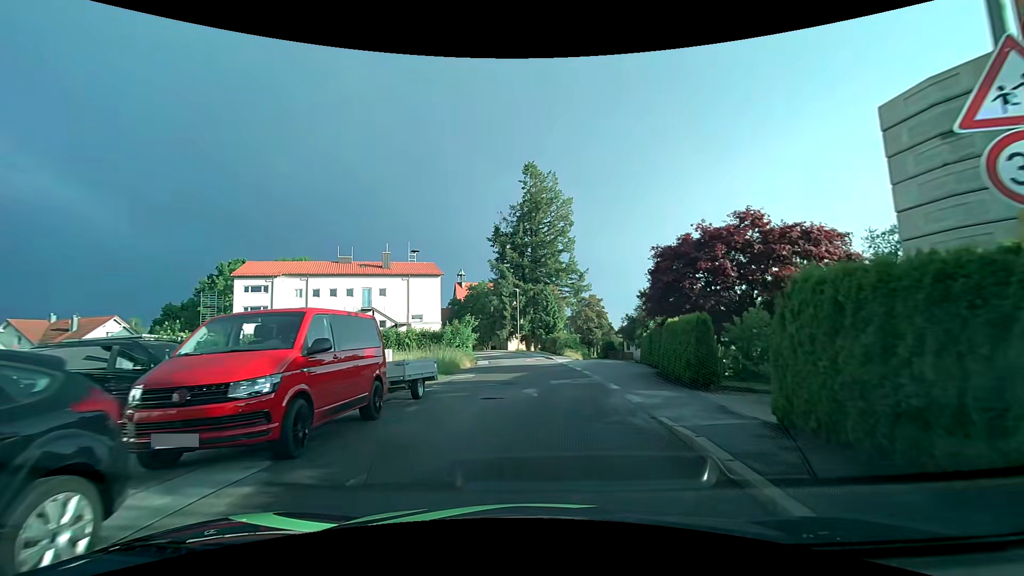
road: residential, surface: asphalt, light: Day
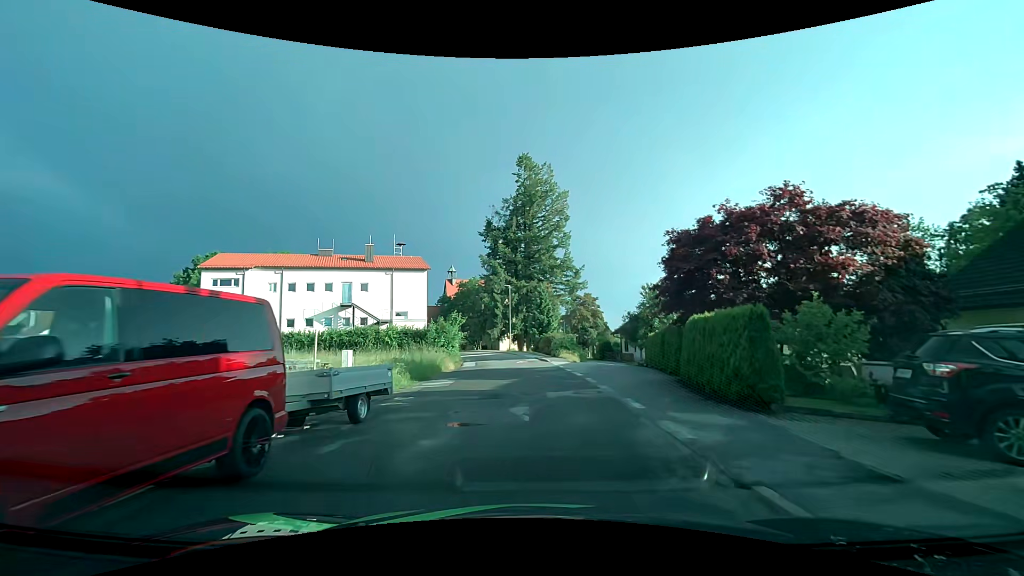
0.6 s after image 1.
(0.0, +3.8) m; 0°
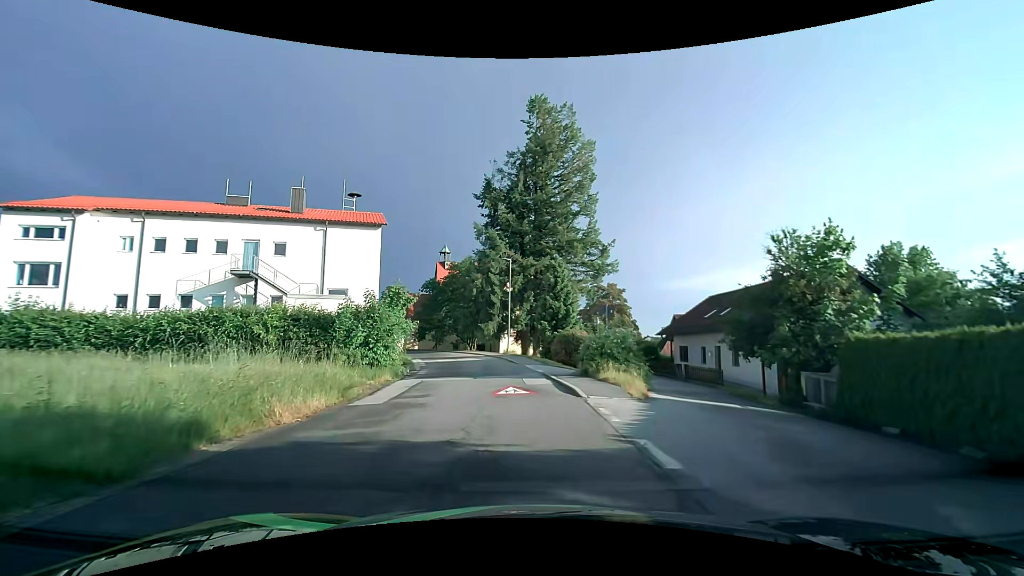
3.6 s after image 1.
(+0.4, +19.5) m; 0°
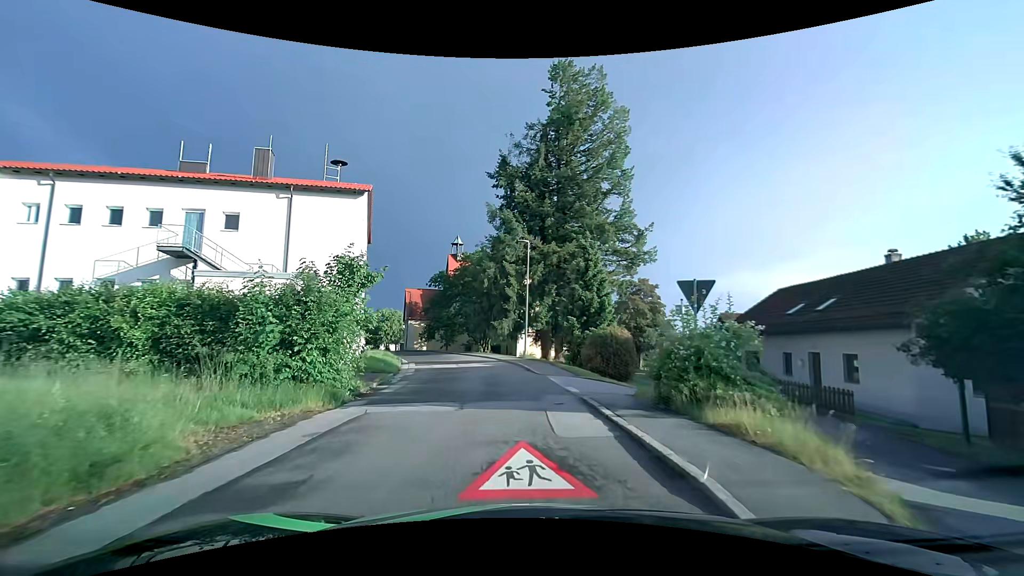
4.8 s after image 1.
(-0.2, +8.1) m; -2°
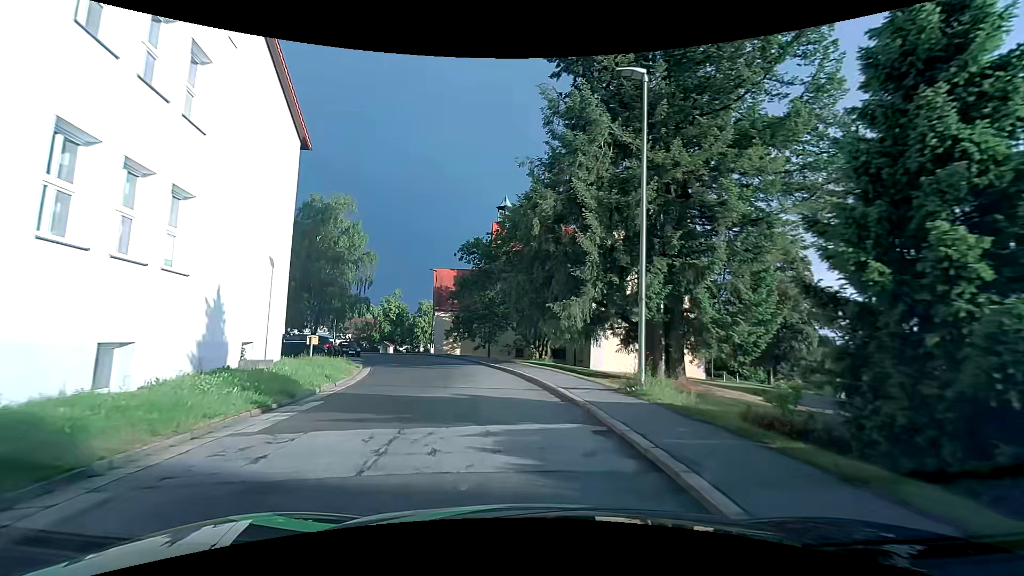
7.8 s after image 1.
(-1.1, +21.9) m; -7°
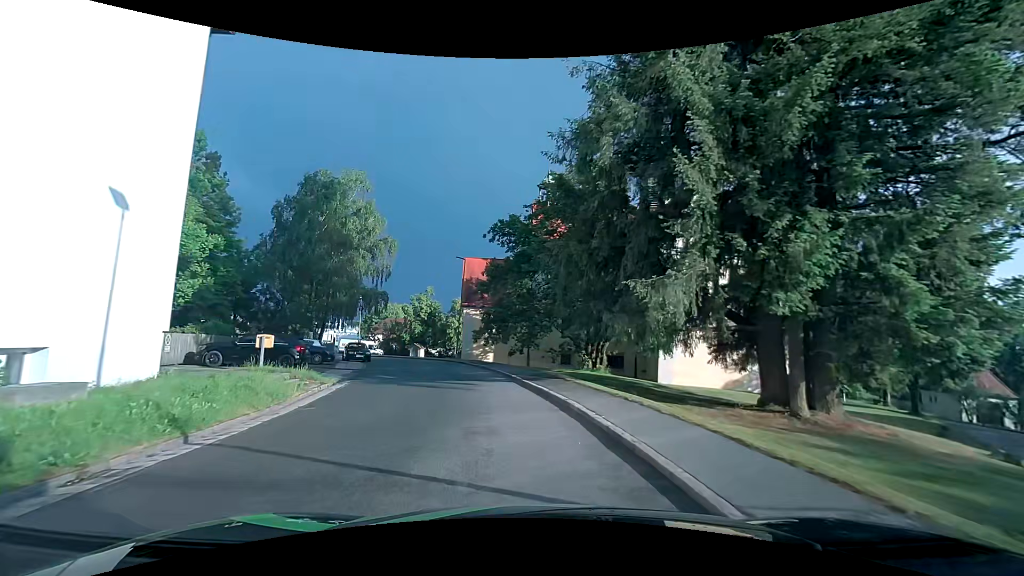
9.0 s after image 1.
(-0.4, +9.1) m; -5°
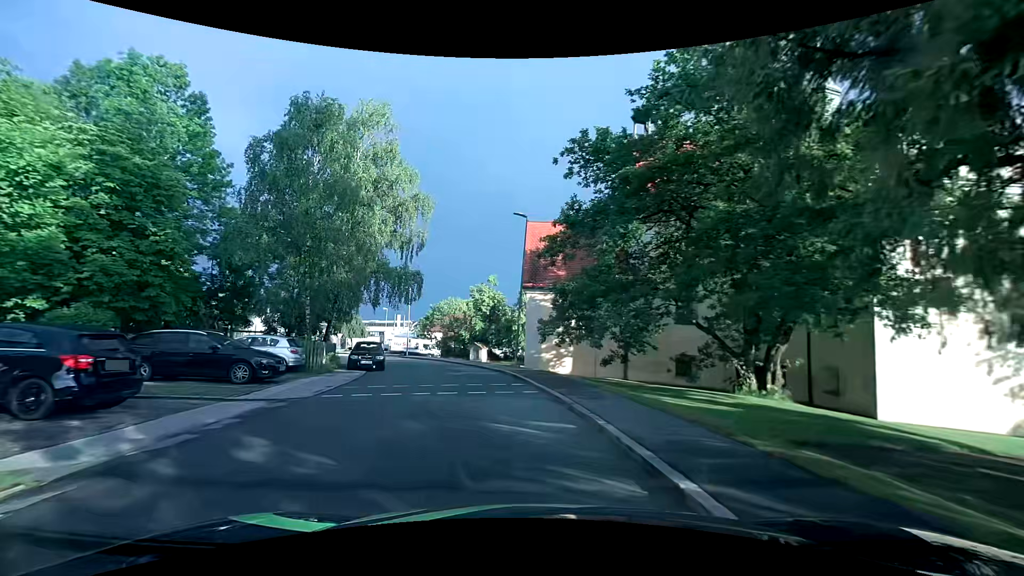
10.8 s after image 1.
(-0.9, +13.7) m; -8°
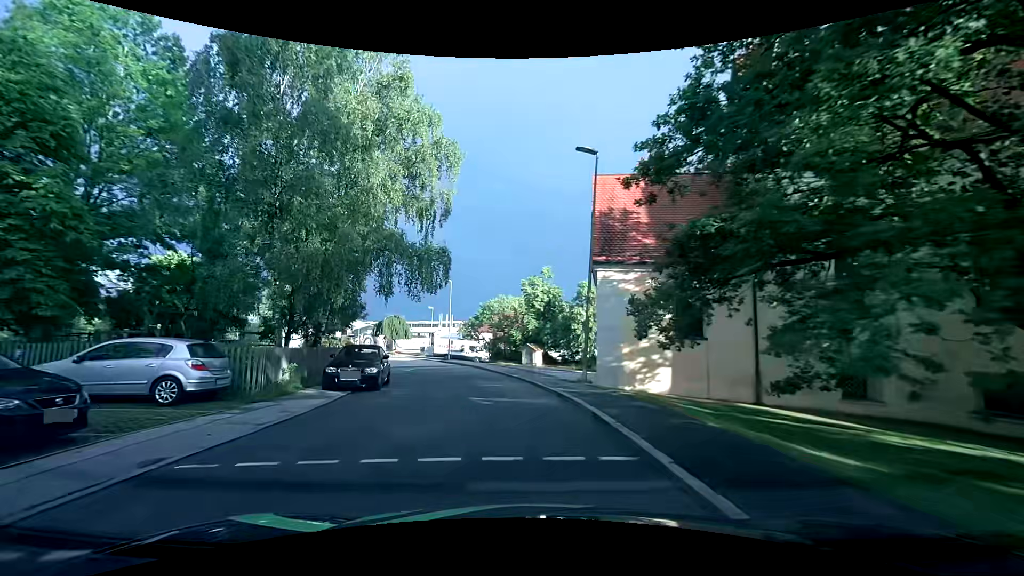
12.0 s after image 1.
(-0.6, +9.1) m; -7°
